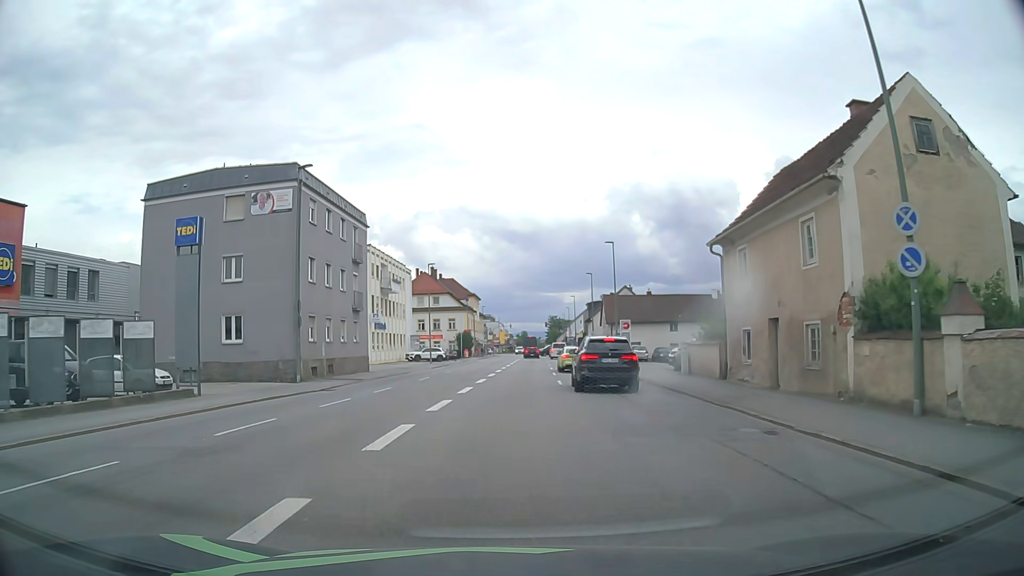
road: tertiary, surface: asphalt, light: Day
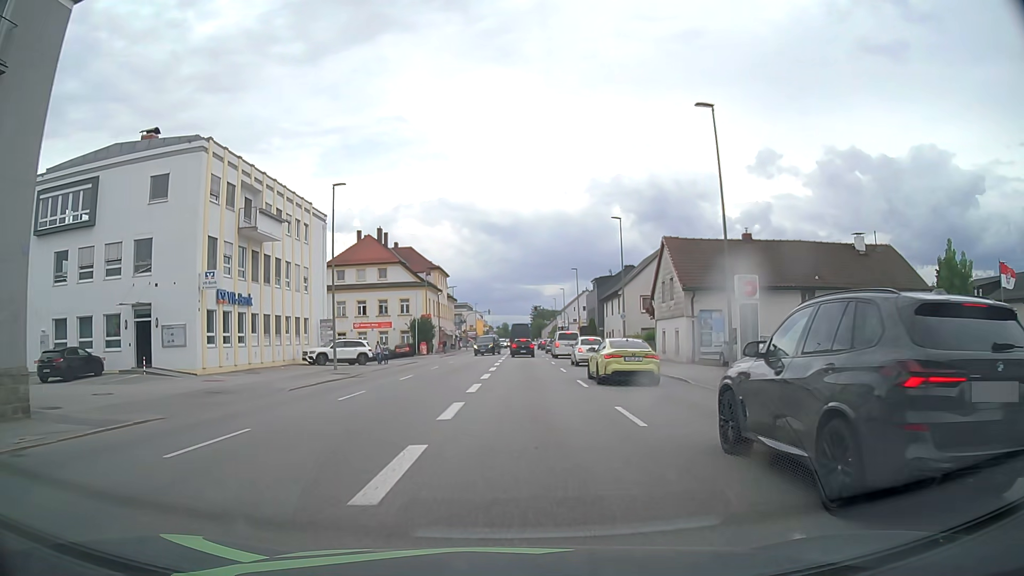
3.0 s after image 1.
(+0.6, +33.0) m; +2°
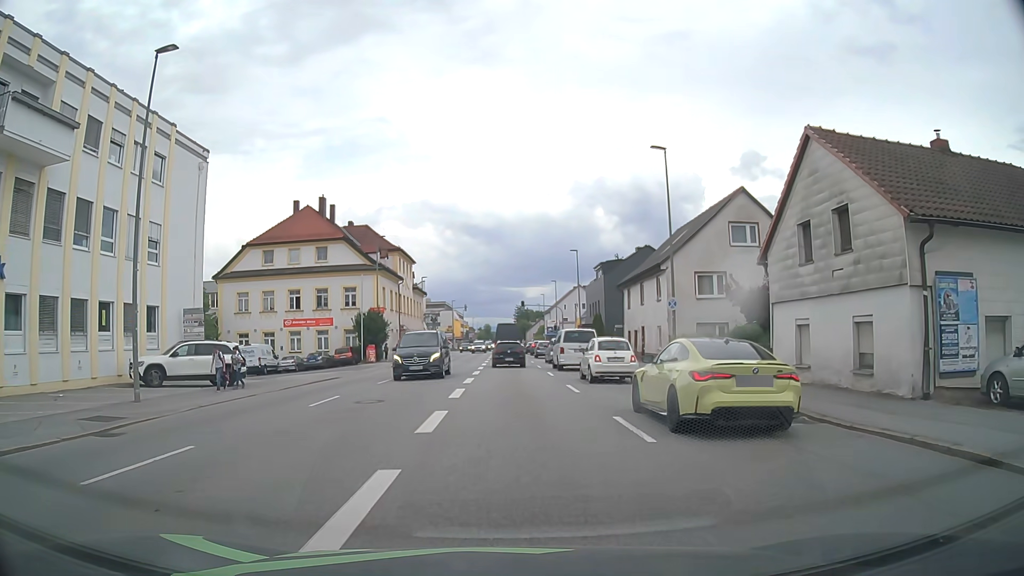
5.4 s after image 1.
(+0.3, +19.2) m; +2°
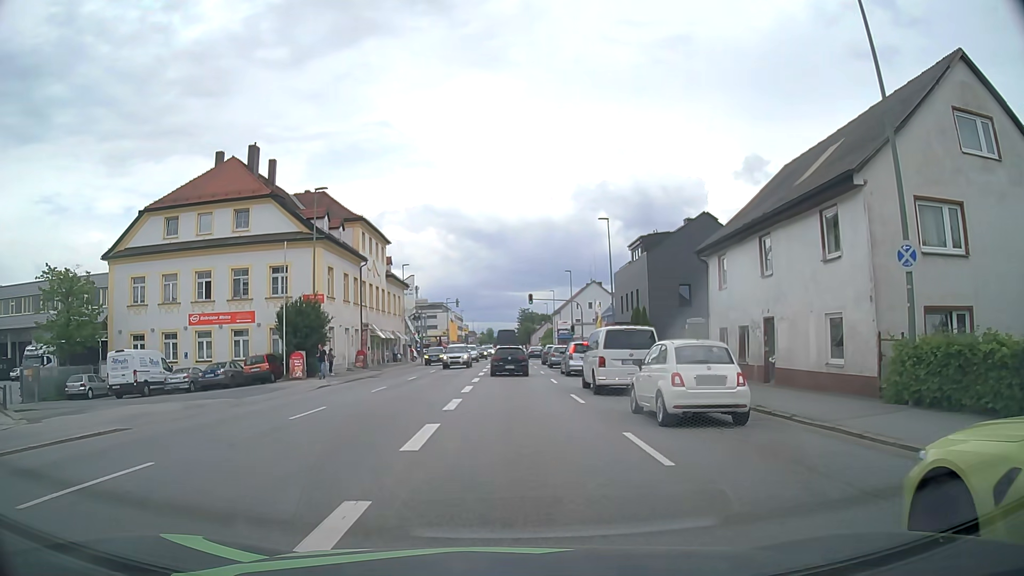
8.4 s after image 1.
(0.0, +19.4) m; 0°
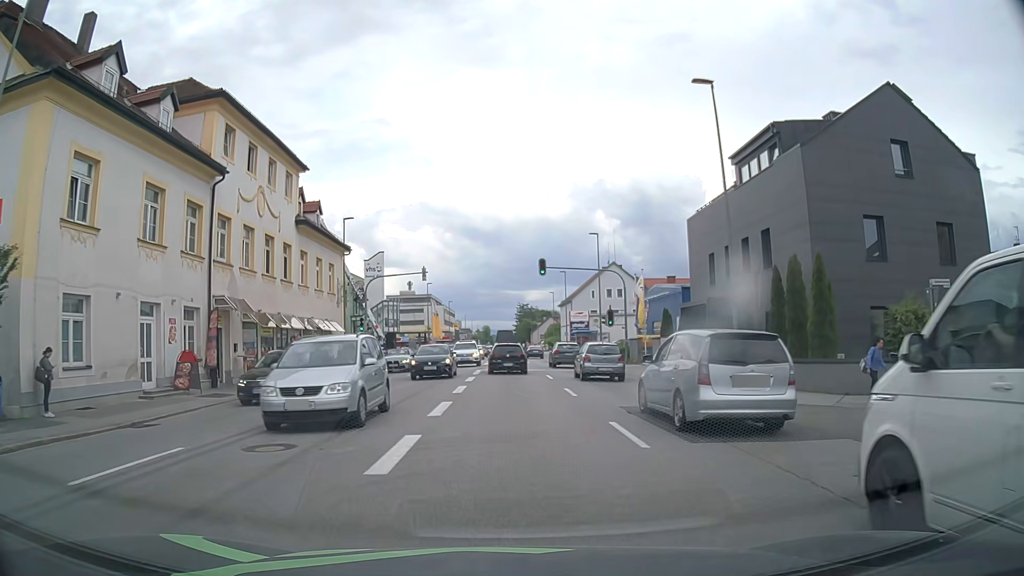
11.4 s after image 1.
(-0.1, +26.2) m; 0°
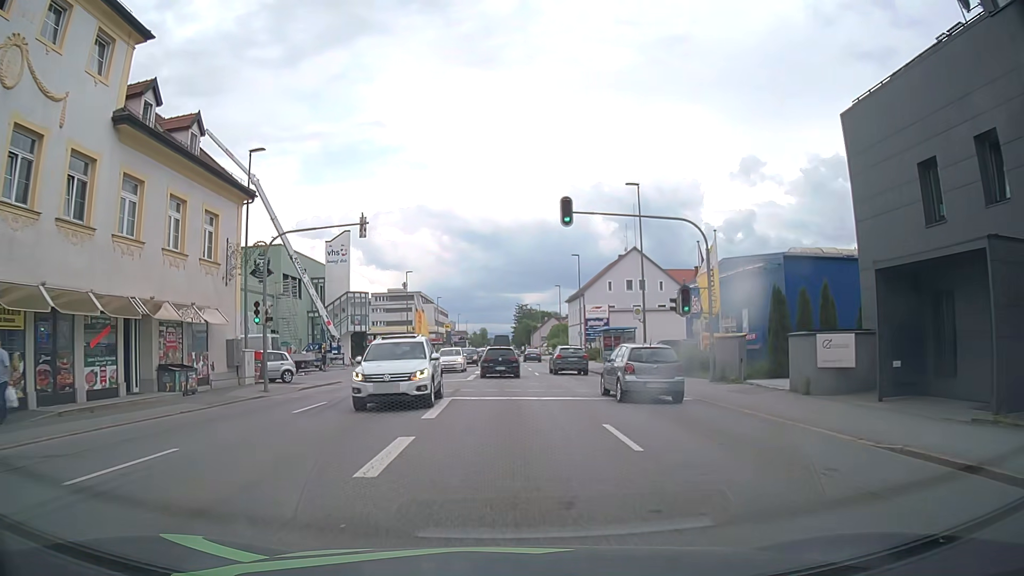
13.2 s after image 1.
(+0.1, +18.1) m; 0°
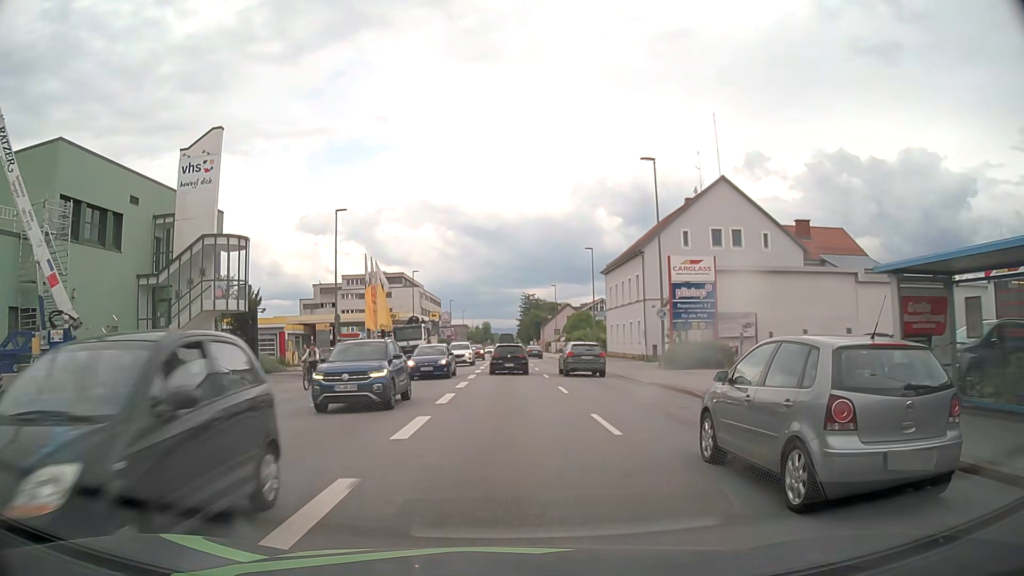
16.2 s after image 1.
(+0.1, +33.5) m; 0°
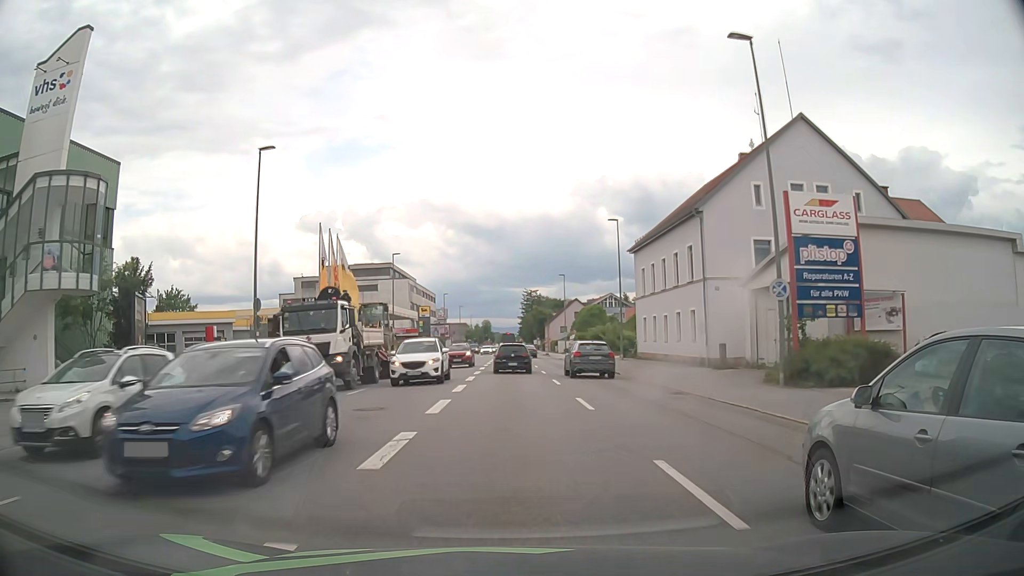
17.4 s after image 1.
(-0.1, +14.4) m; 0°
(0, +10) (0, +20) (0, +30) (0, +40) (0, +50) (0, +60) (0, +70) (0, +80) (0, +90) (0, +100) m
